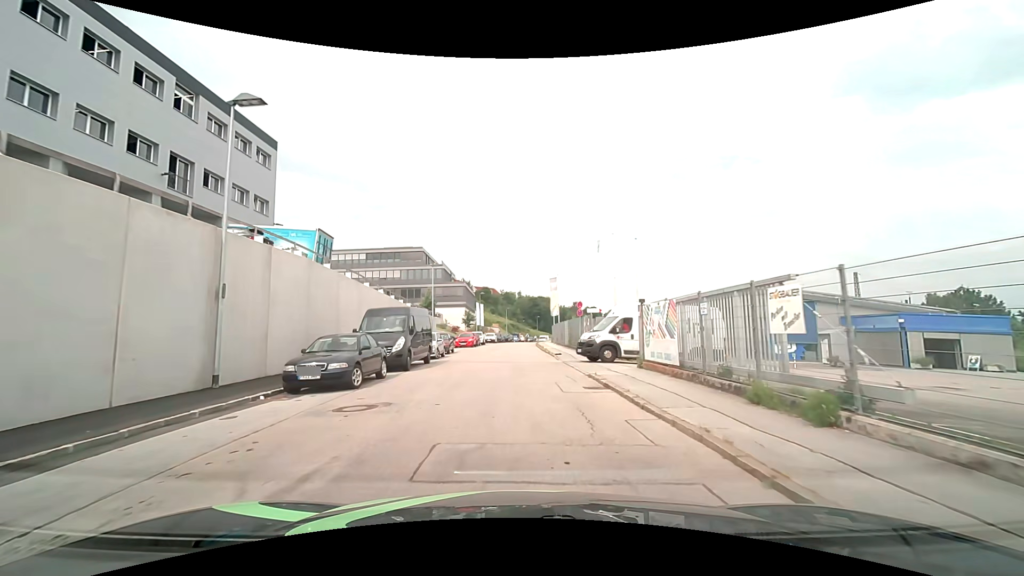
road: residential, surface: asphalt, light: Day
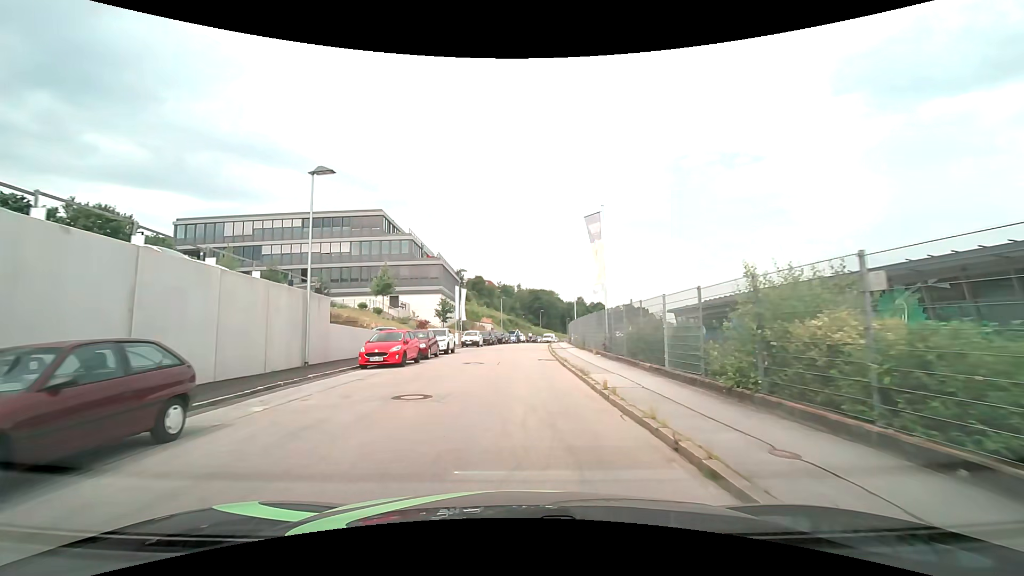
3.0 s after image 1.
(+0.4, +28.9) m; +1°
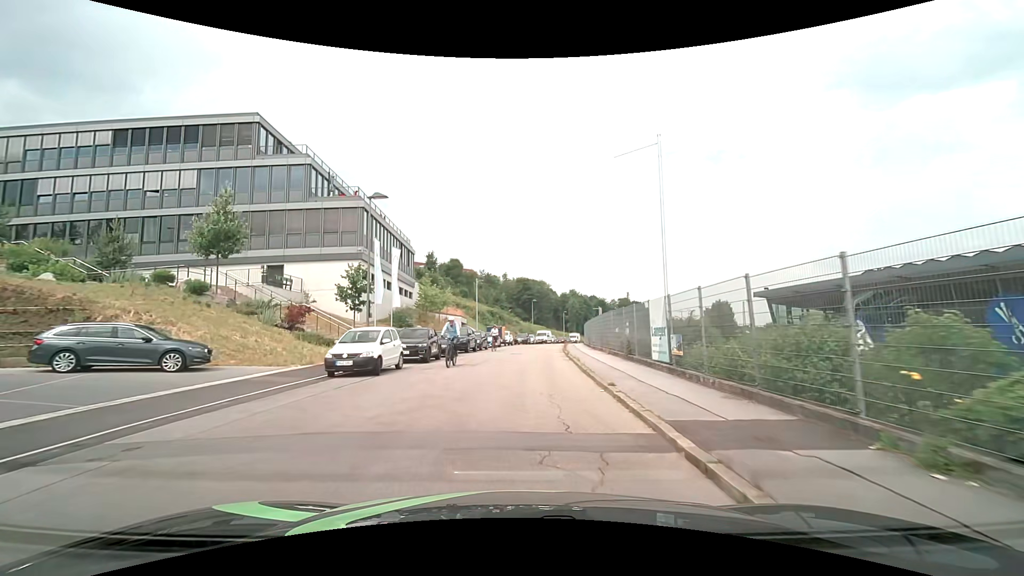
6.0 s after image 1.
(+0.2, +30.2) m; +1°
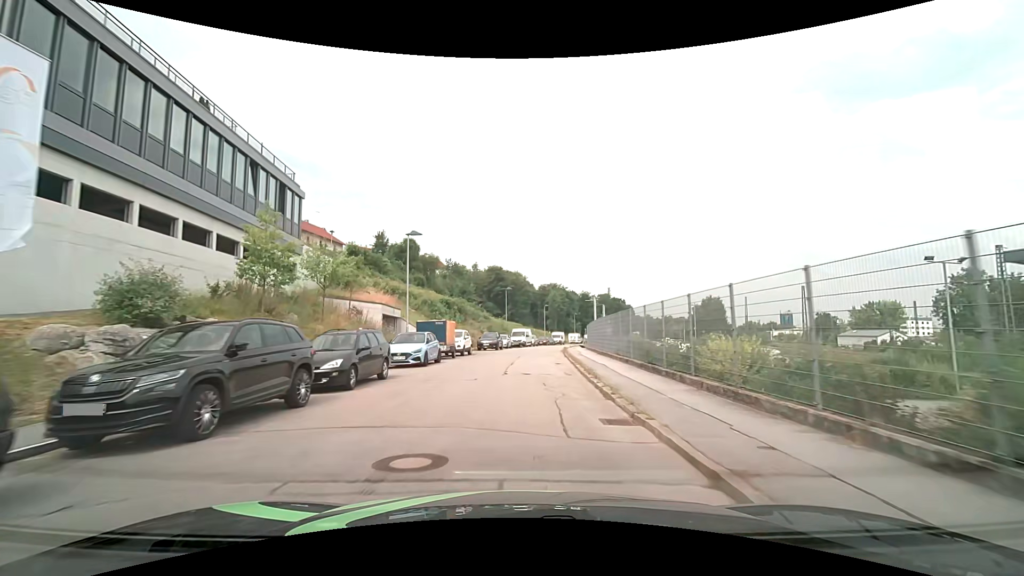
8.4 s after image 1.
(+0.6, +24.8) m; +3°
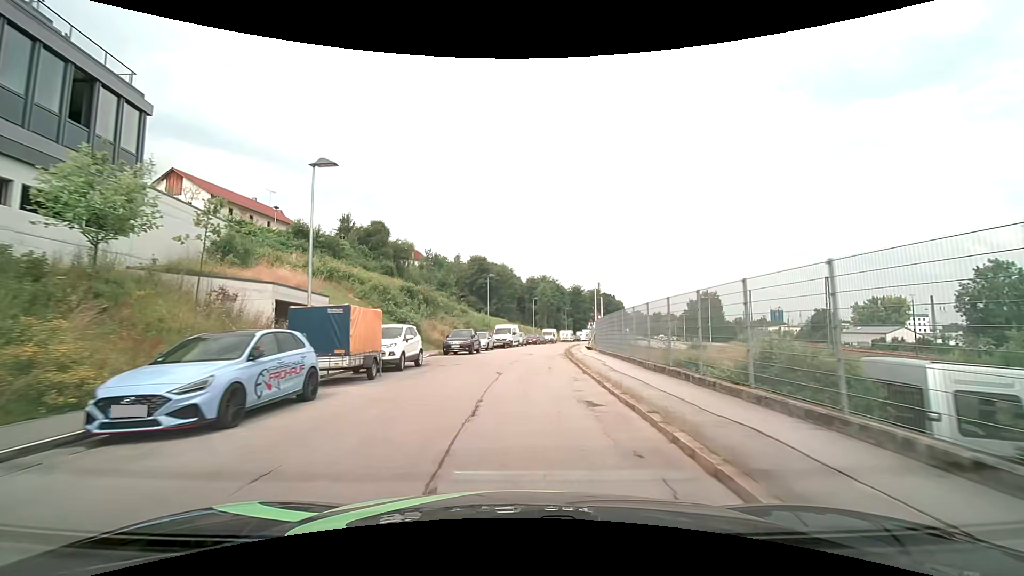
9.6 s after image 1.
(+0.2, +13.3) m; +1°
